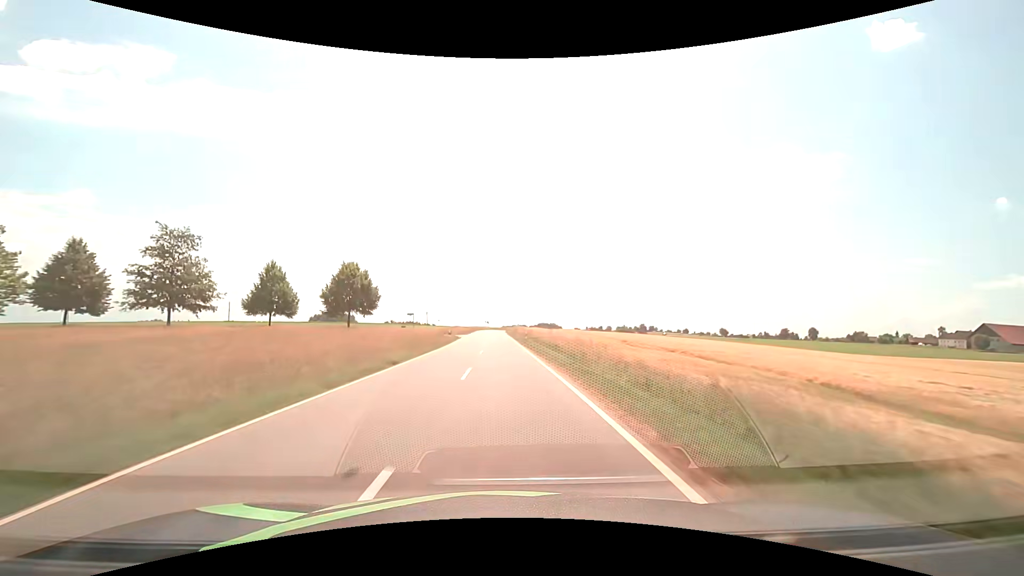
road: tertiary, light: Day
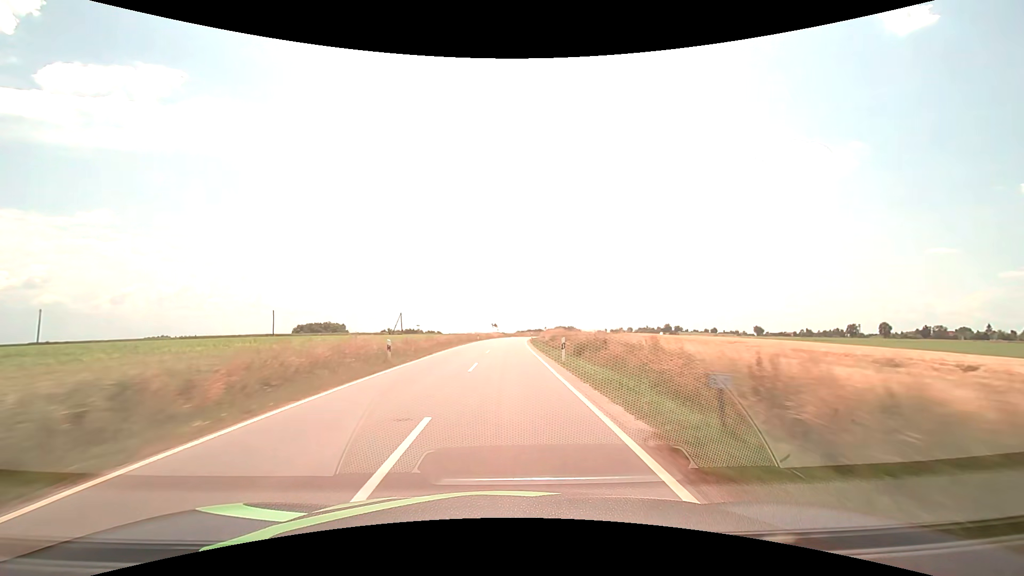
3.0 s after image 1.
(-1.3, +70.3) m; -2°
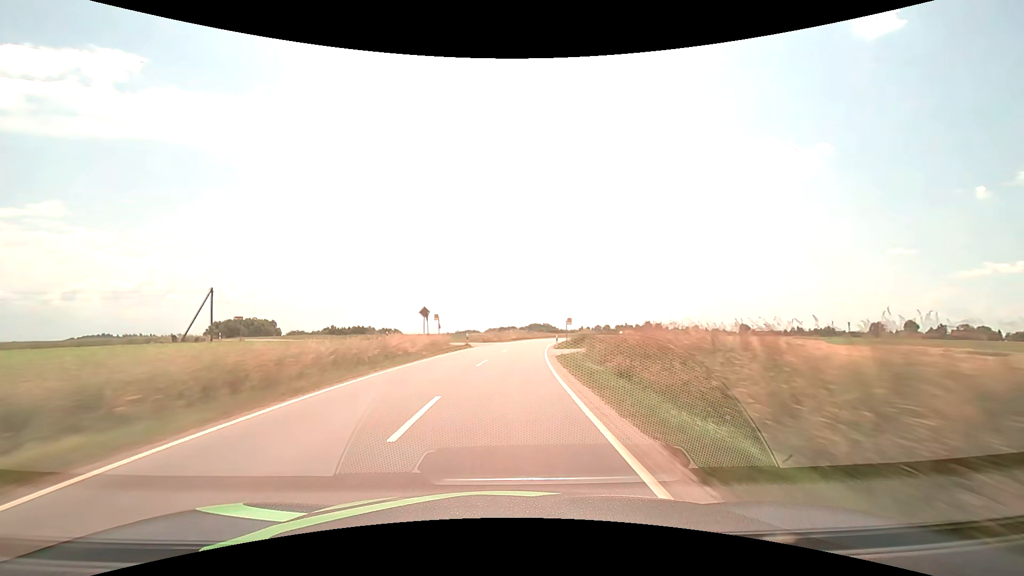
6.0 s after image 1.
(+1.2, +70.7) m; +3°
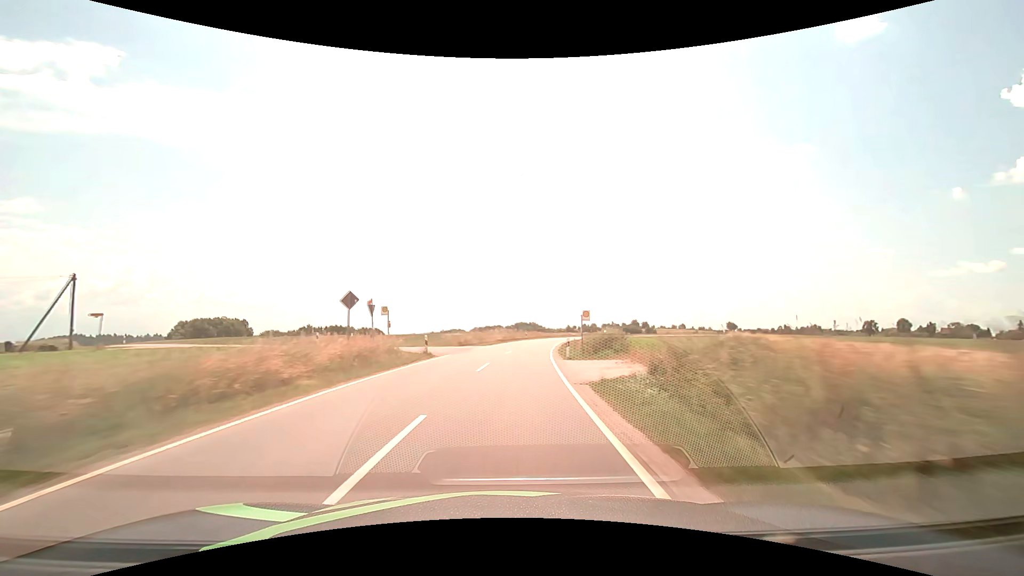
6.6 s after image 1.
(+0.2, +14.2) m; +2°
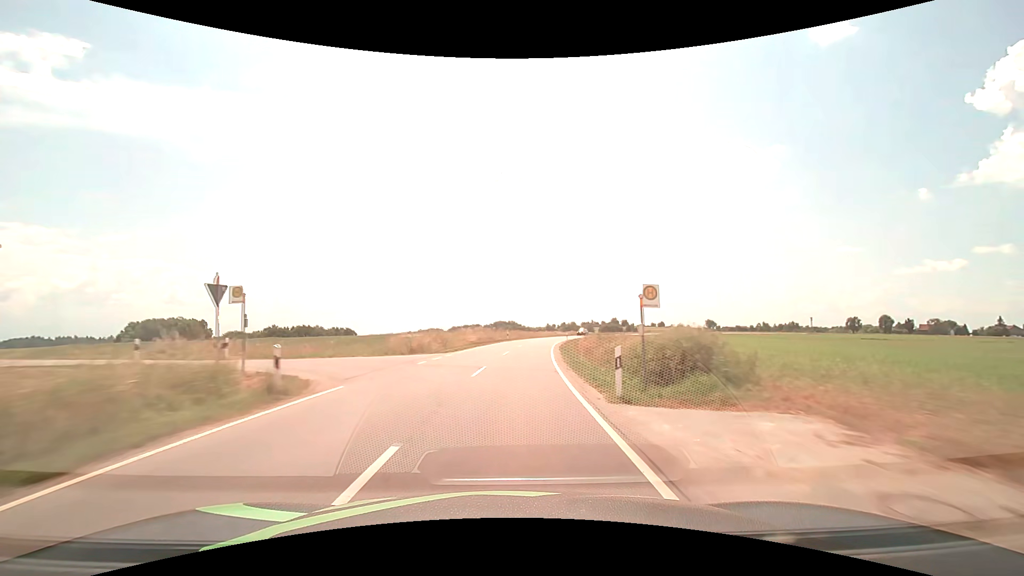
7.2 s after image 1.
(+0.3, +14.2) m; +2°
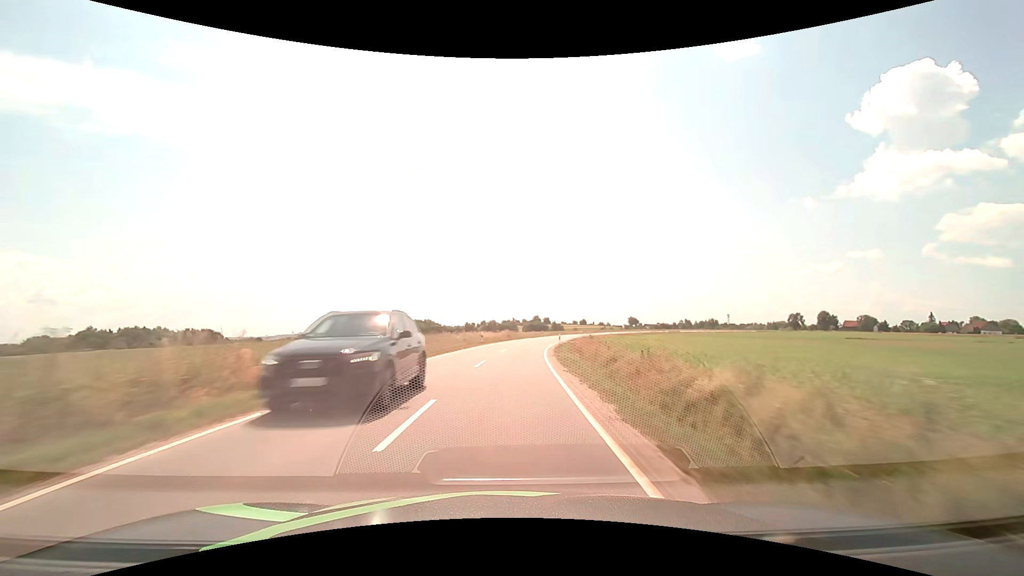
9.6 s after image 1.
(+4.8, +56.6) m; +9°
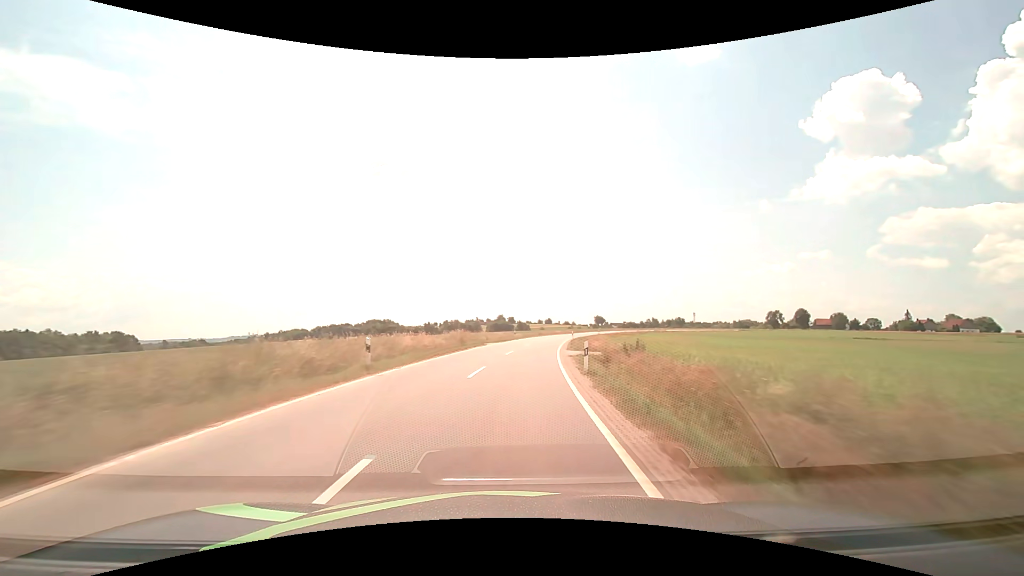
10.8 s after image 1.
(+1.0, +28.5) m; +4°
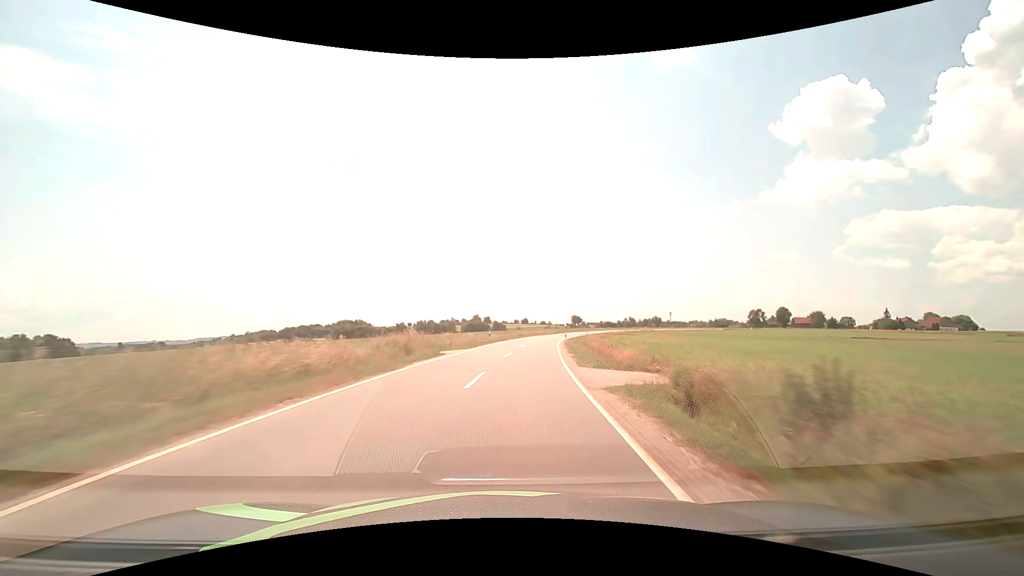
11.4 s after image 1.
(+0.3, +14.3) m; +3°
